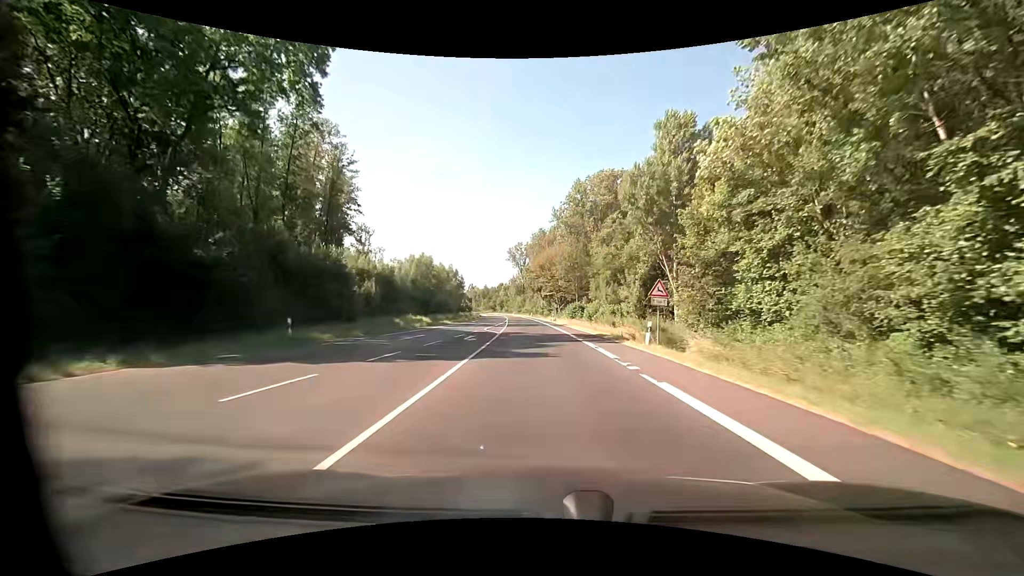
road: primary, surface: asphalt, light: Day
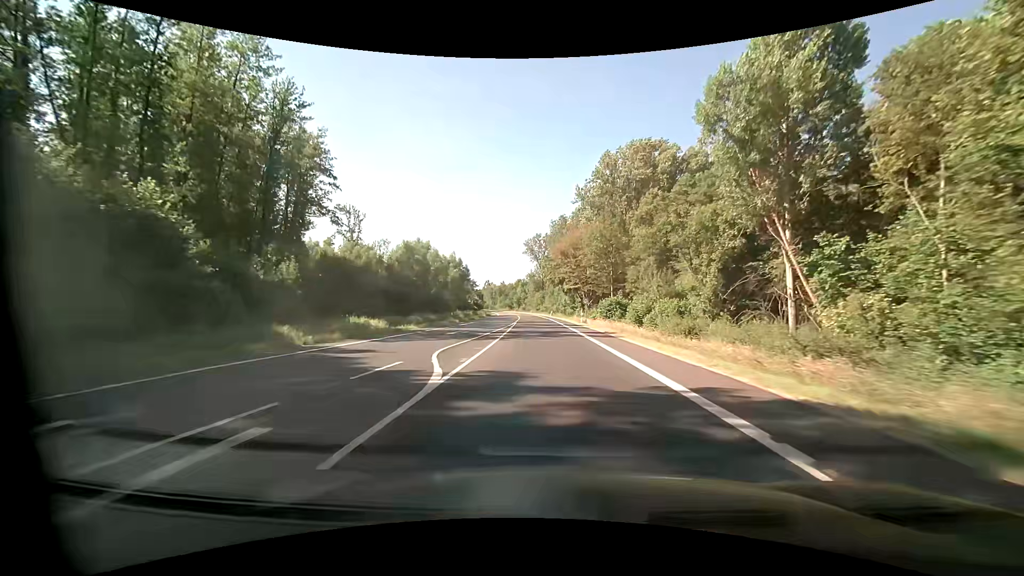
(-0.4, +22.2) m; -2°
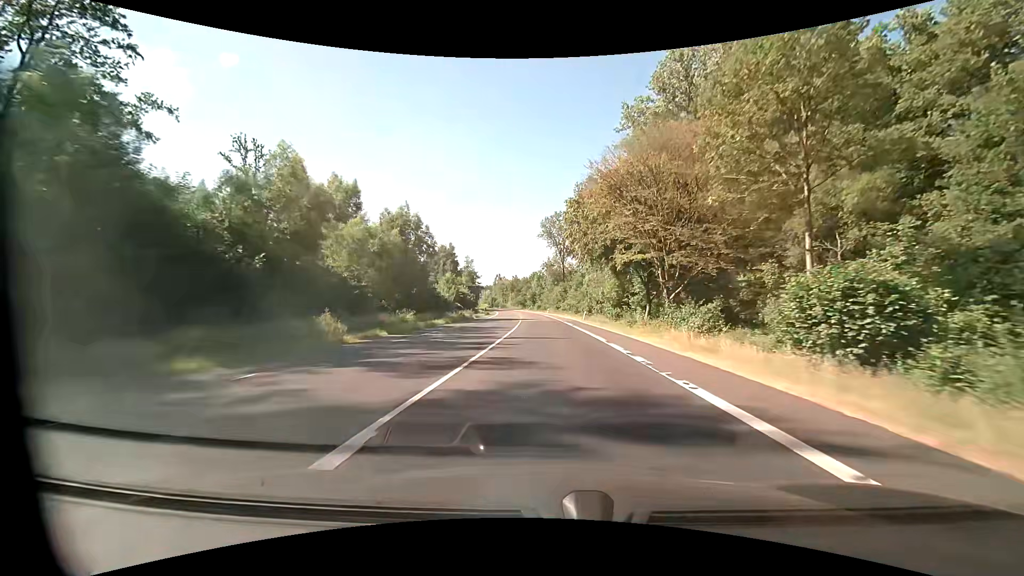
(-0.9, +46.1) m; -2°
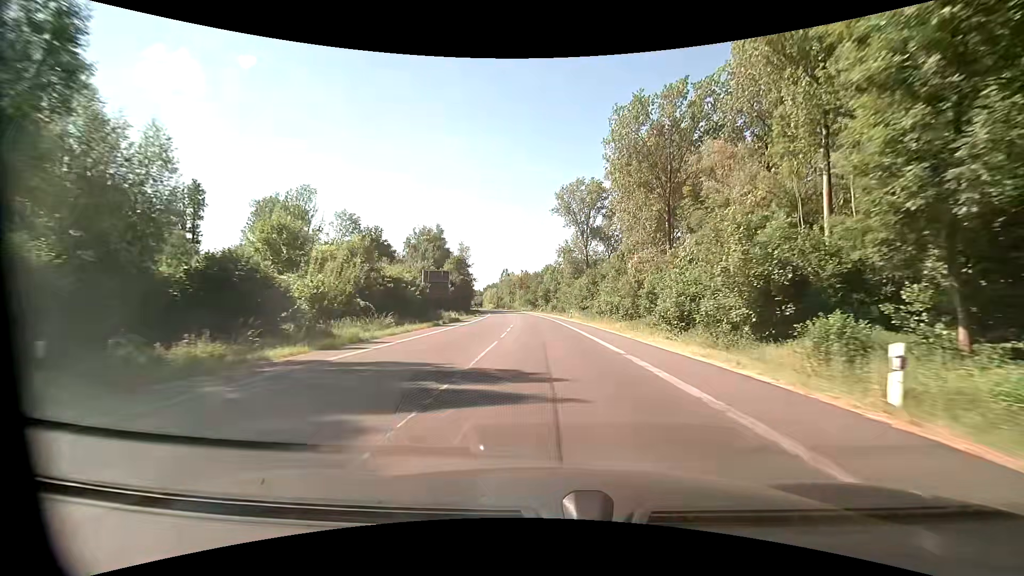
(-0.5, +45.4) m; -2°
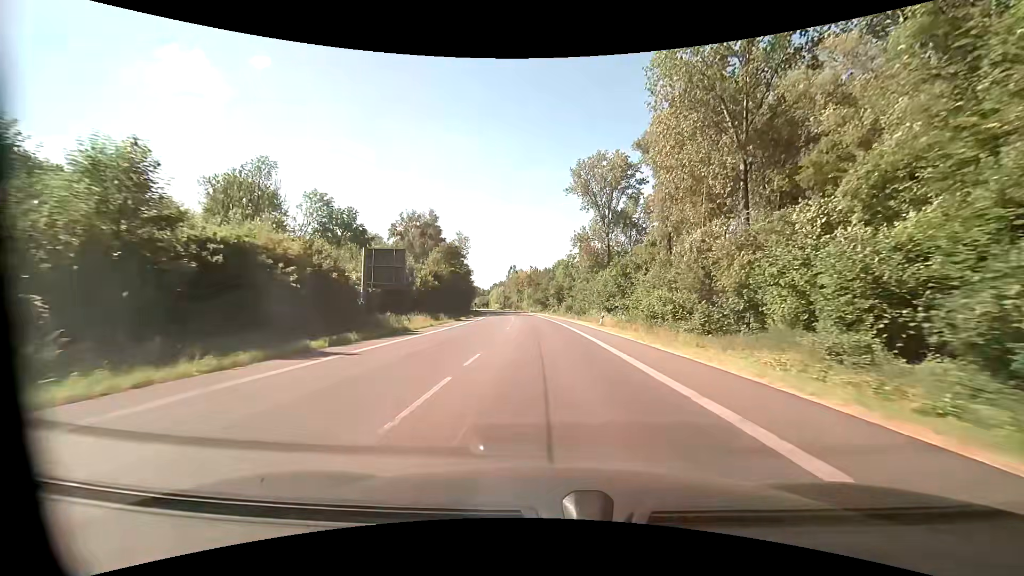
(-0.2, +22.6) m; -1°
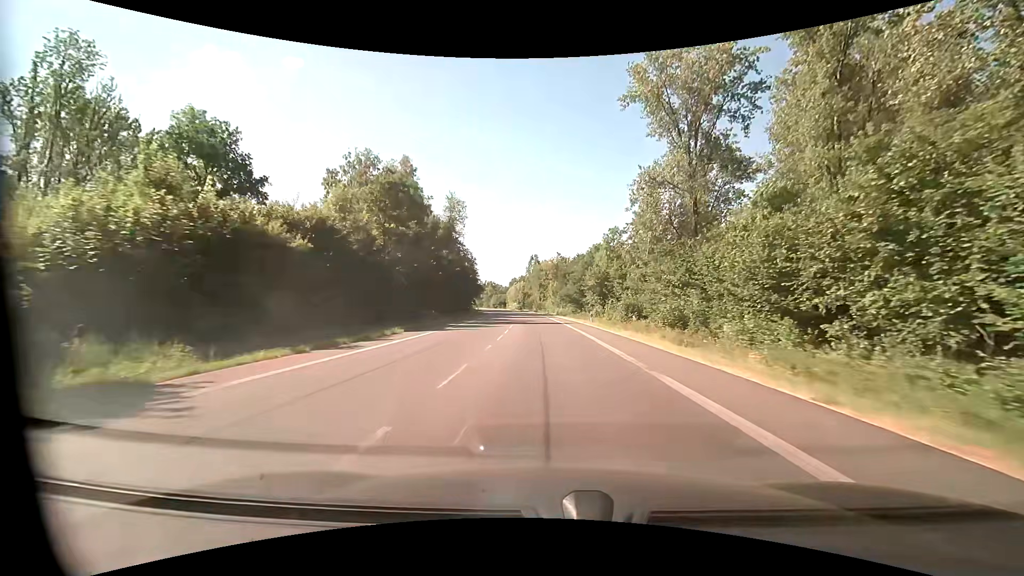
(-1.1, +45.1) m; -3°
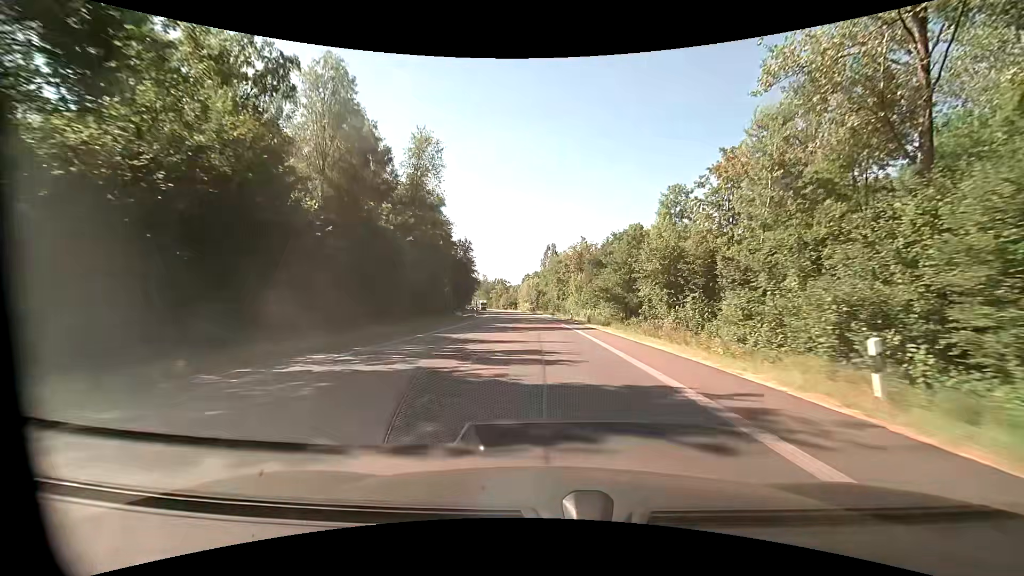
(-0.4, +33.8) m; -2°
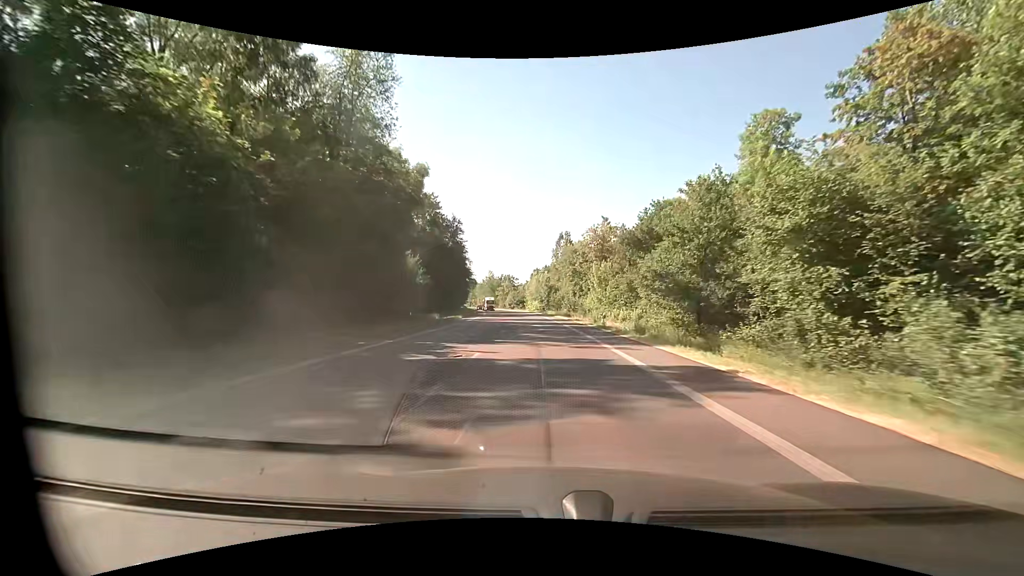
(-0.3, +22.5) m; -1°
(0, +10) (0, +20) (-1, +30) (-1, +40) (-2, +50) (-2, +60) (-3, +70) (-4, +80) (-5, +90) (-6, +100) m
